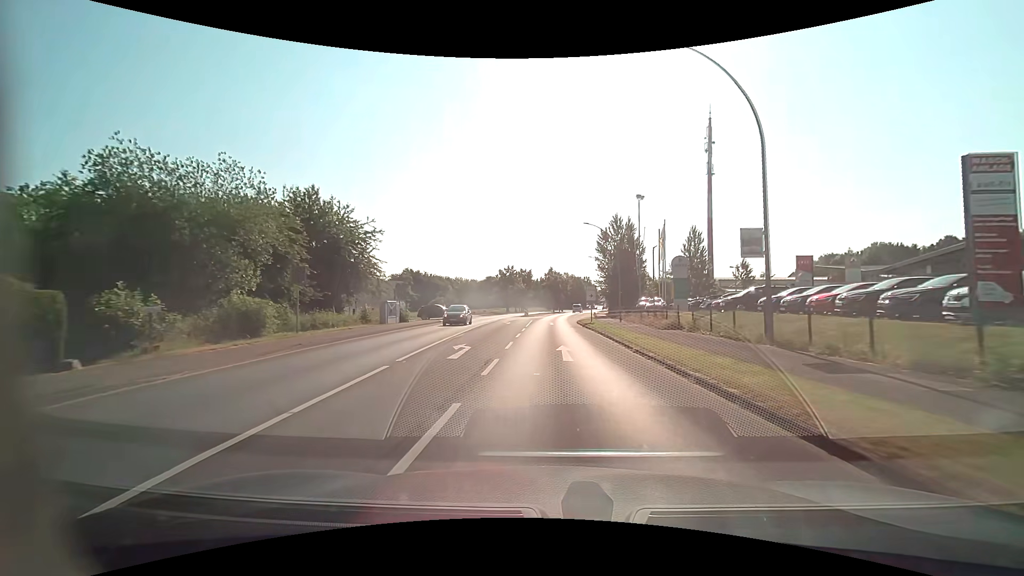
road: primary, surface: asphalt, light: Day
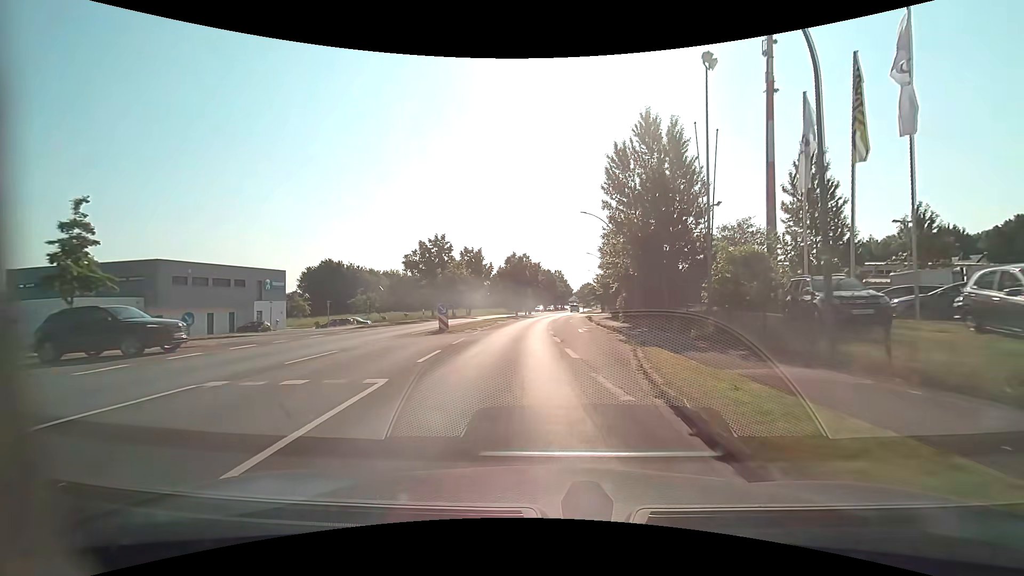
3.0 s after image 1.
(+0.7, +40.6) m; +3°
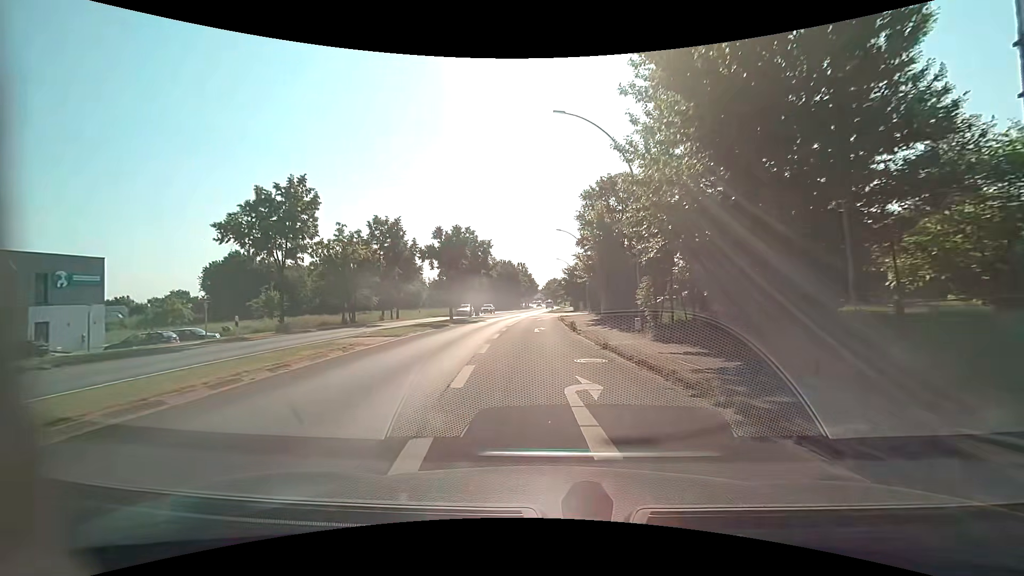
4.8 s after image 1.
(+1.2, +23.0) m; +4°
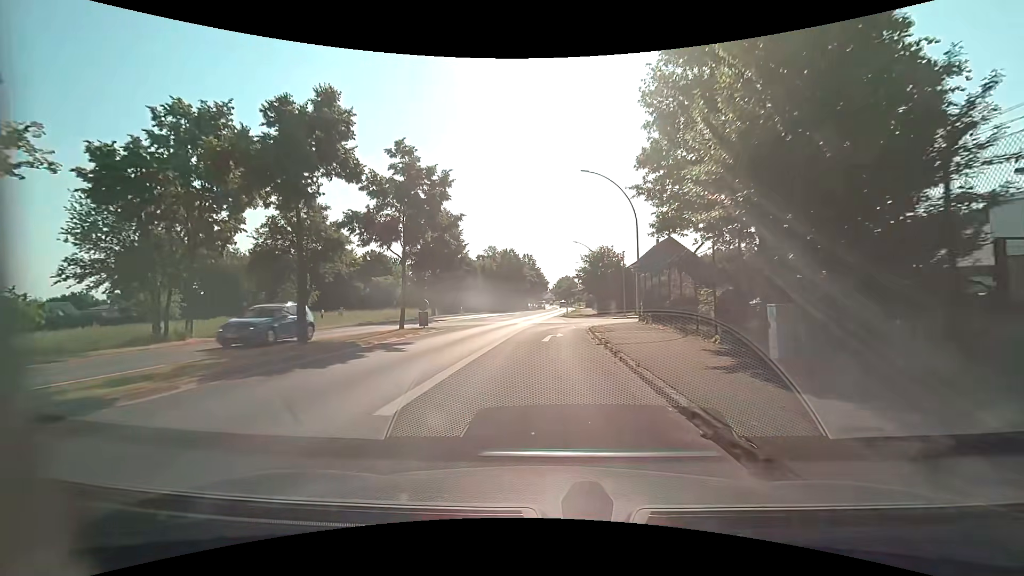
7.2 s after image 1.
(-0.2, +25.8) m; -1°
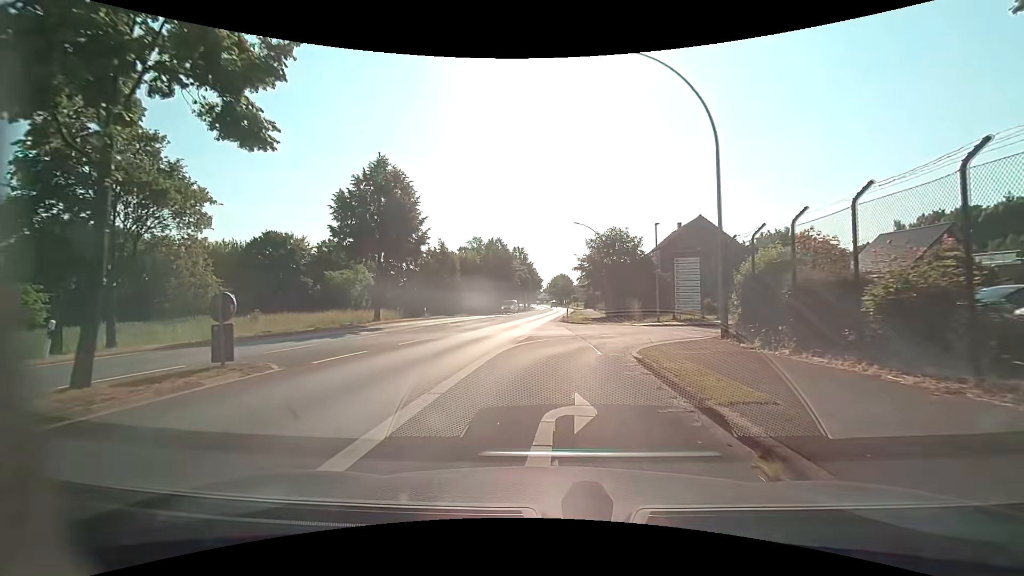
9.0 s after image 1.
(0.0, +15.6) m; 0°
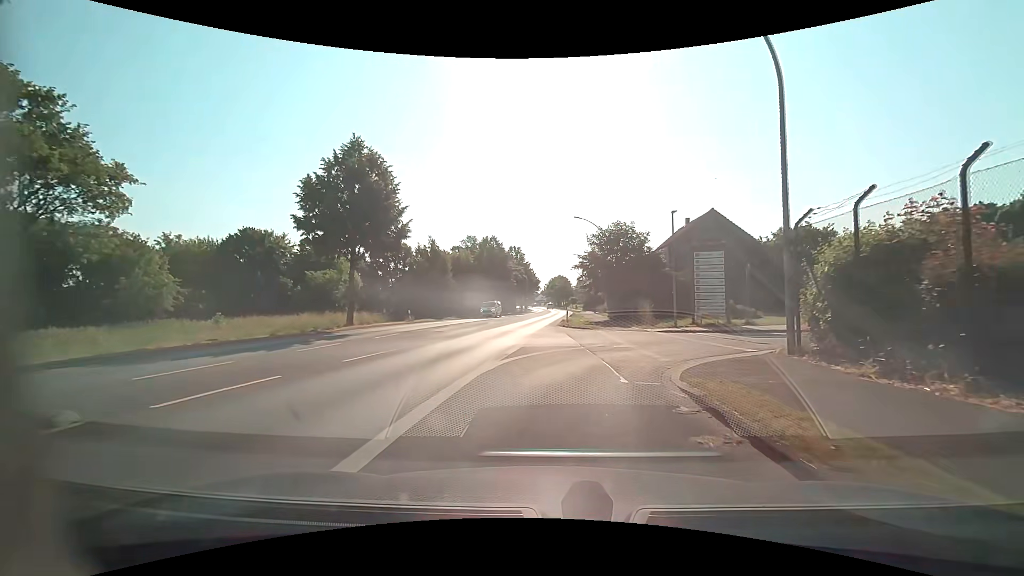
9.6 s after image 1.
(+0.1, +4.5) m; +1°
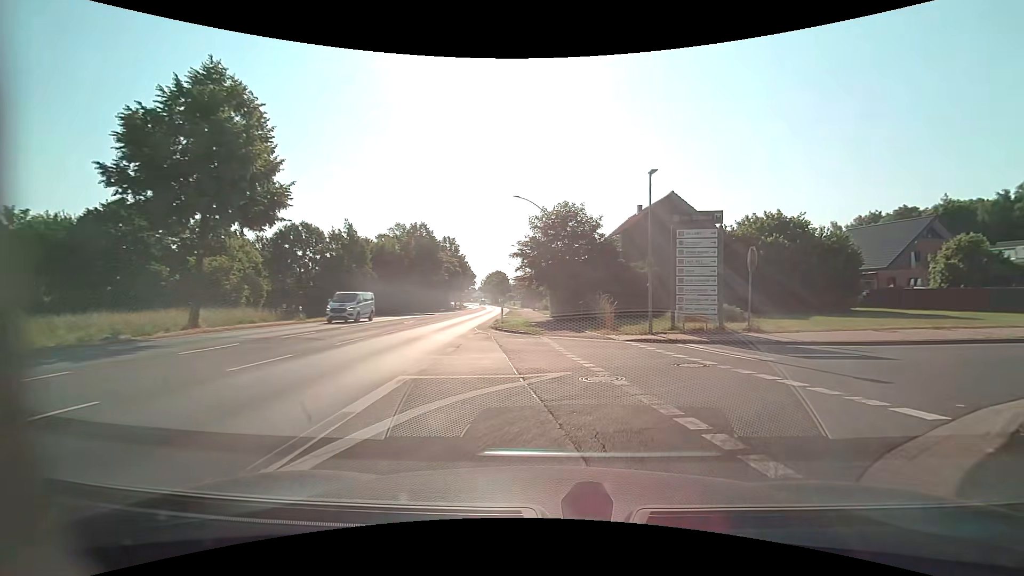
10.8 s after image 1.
(+0.2, +8.0) m; +5°
